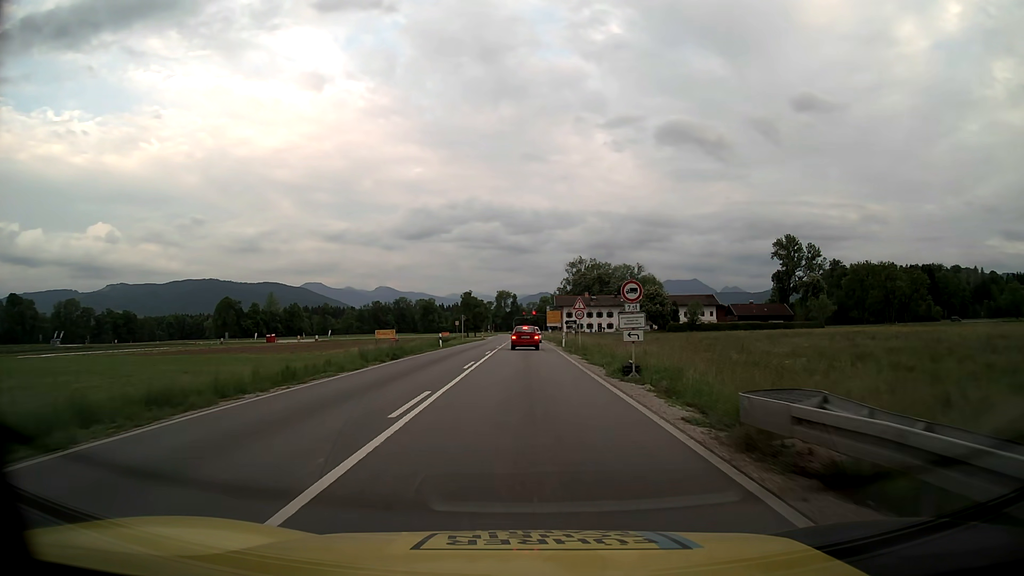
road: primary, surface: asphalt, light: Day
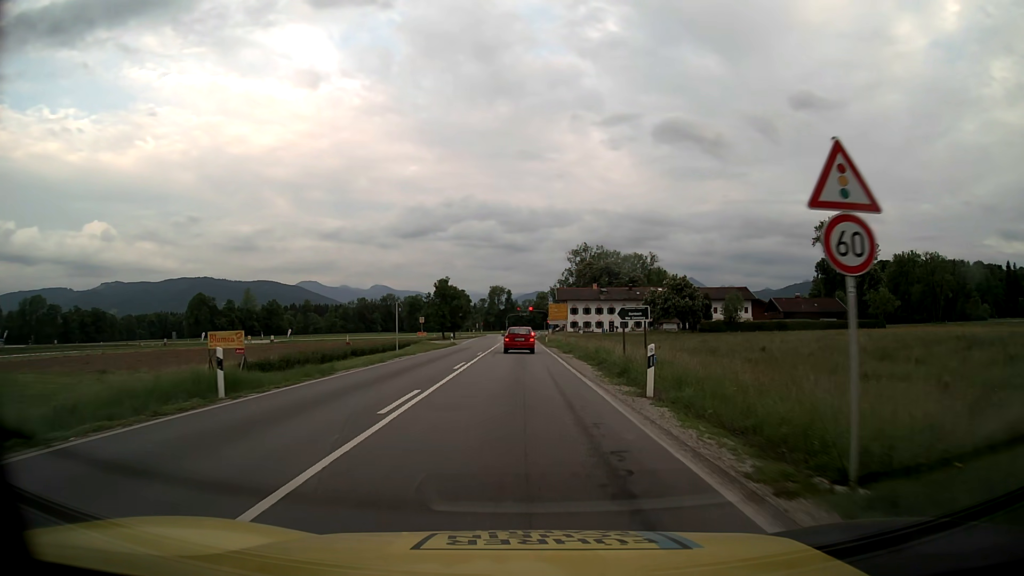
(+0.1, +35.3) m; 0°
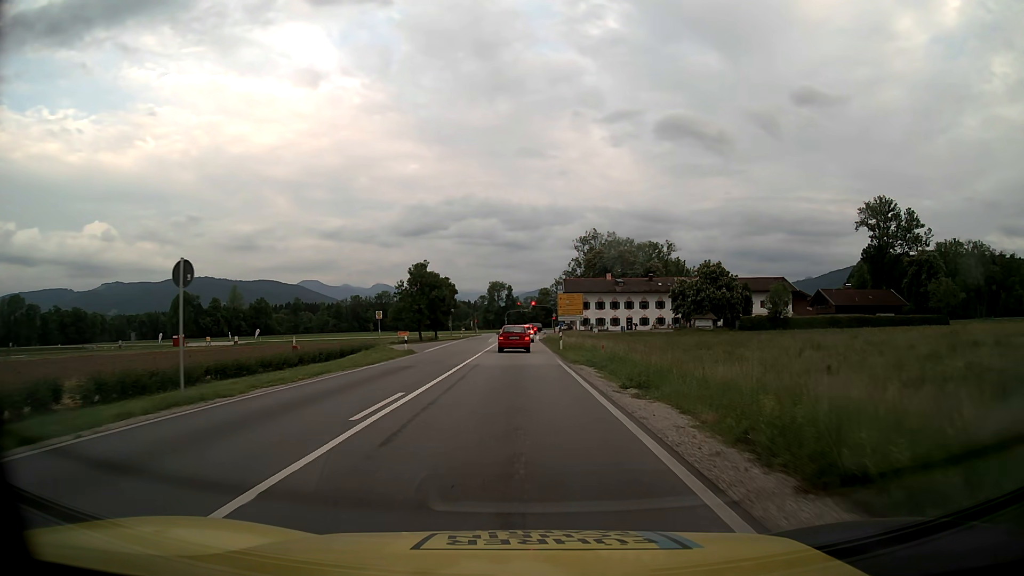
(0.0, +24.8) m; 0°
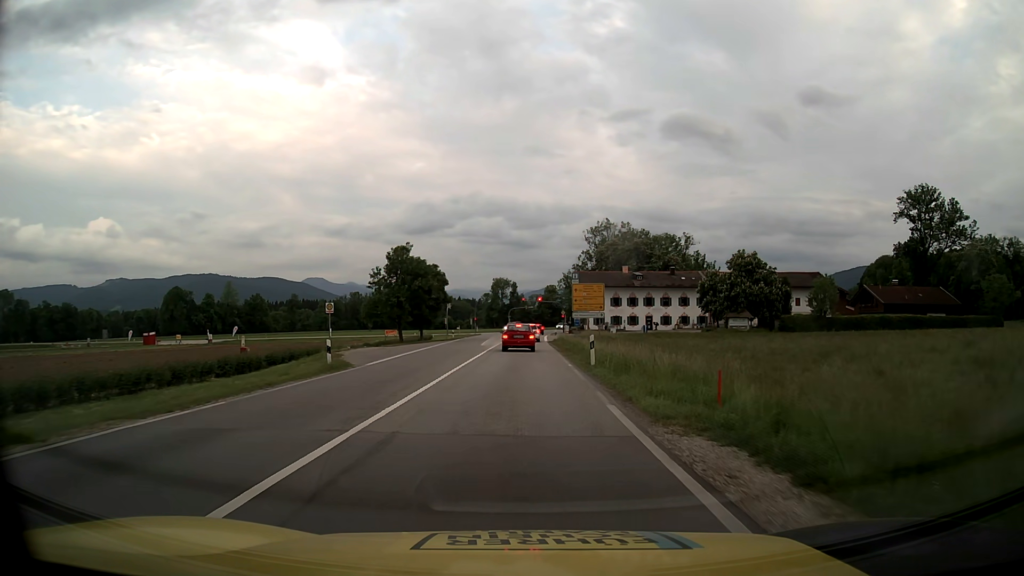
(-0.1, +16.1) m; -1°
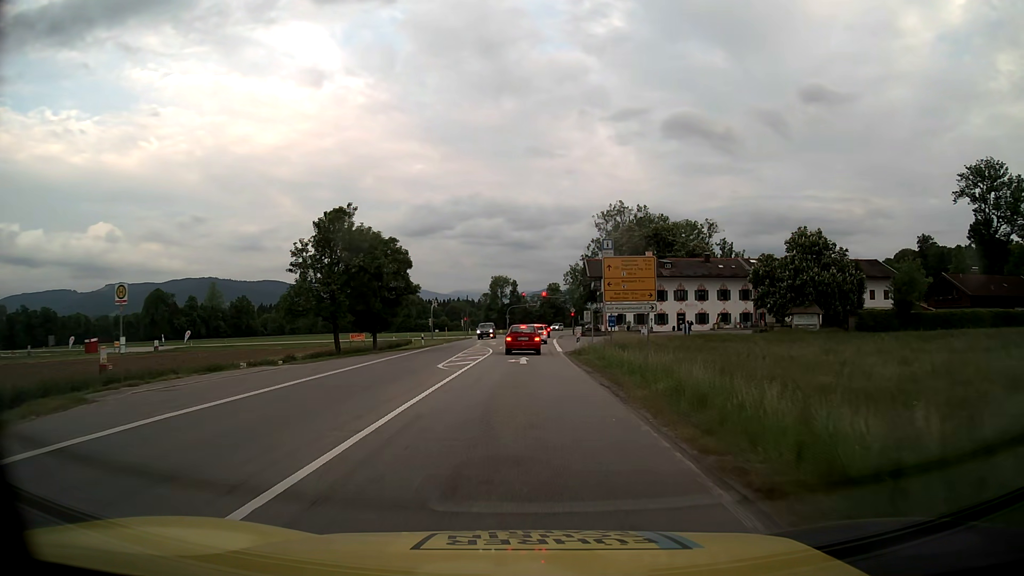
(0.0, +23.4) m; 0°
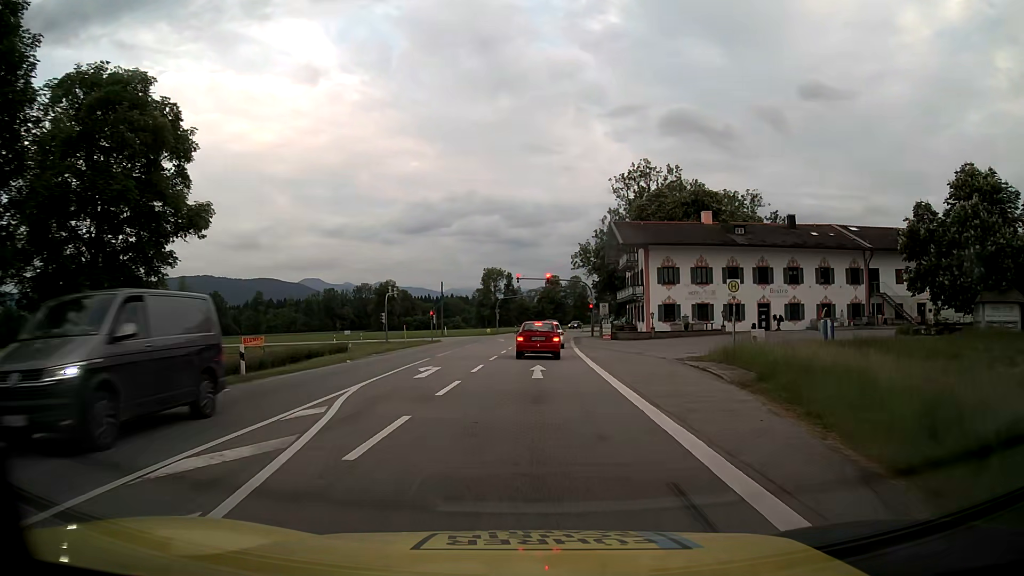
(0.0, +33.9) m; 0°
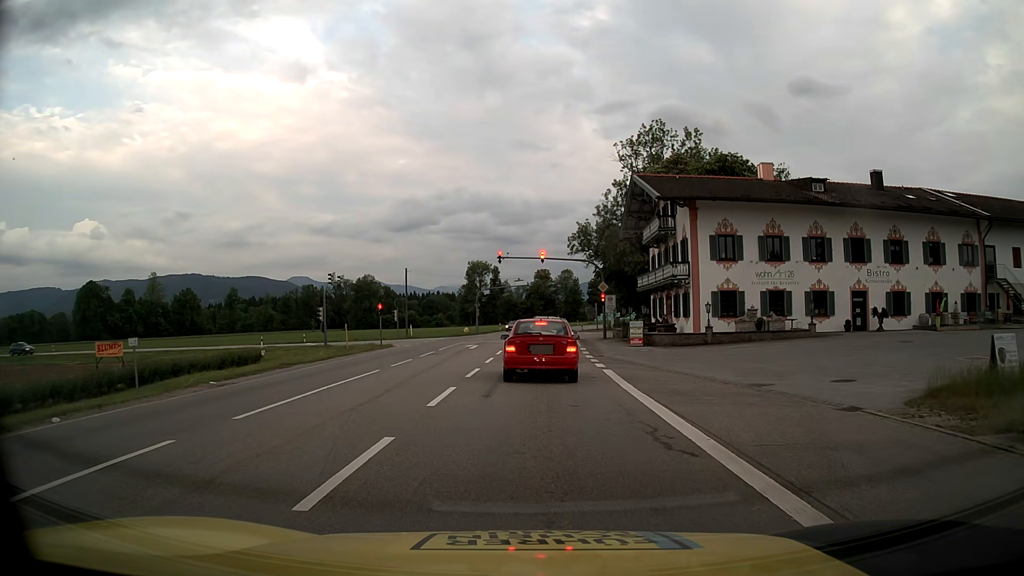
(+0.2, +19.3) m; +1°
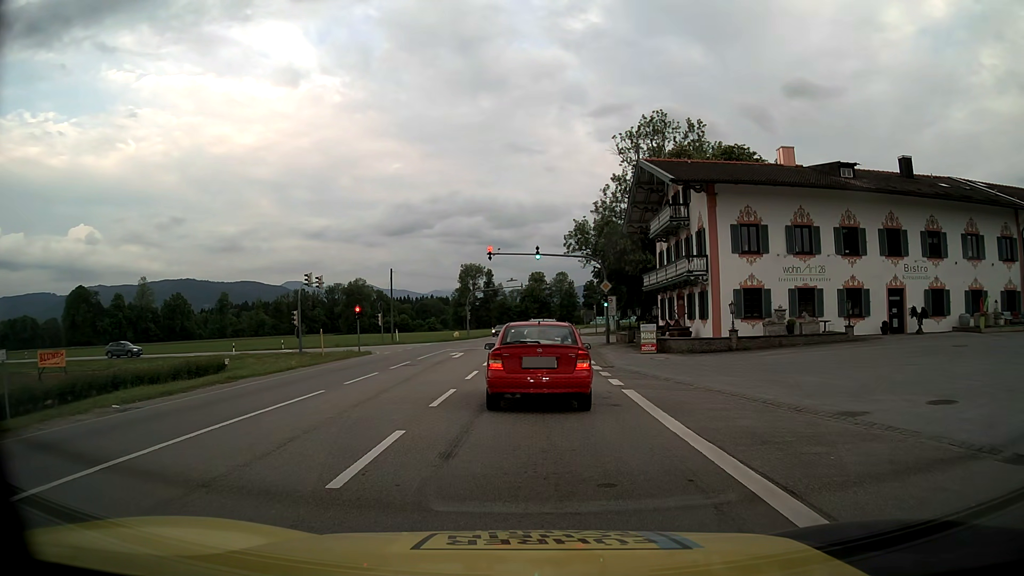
(0.0, +5.0) m; 0°
(0, +10) (0, +20) (+1, +30) (+1, +40) (+1, +50) (+2, +60) (+2, +70) (+3, +80) (+5, +90) (+7, +100) m
